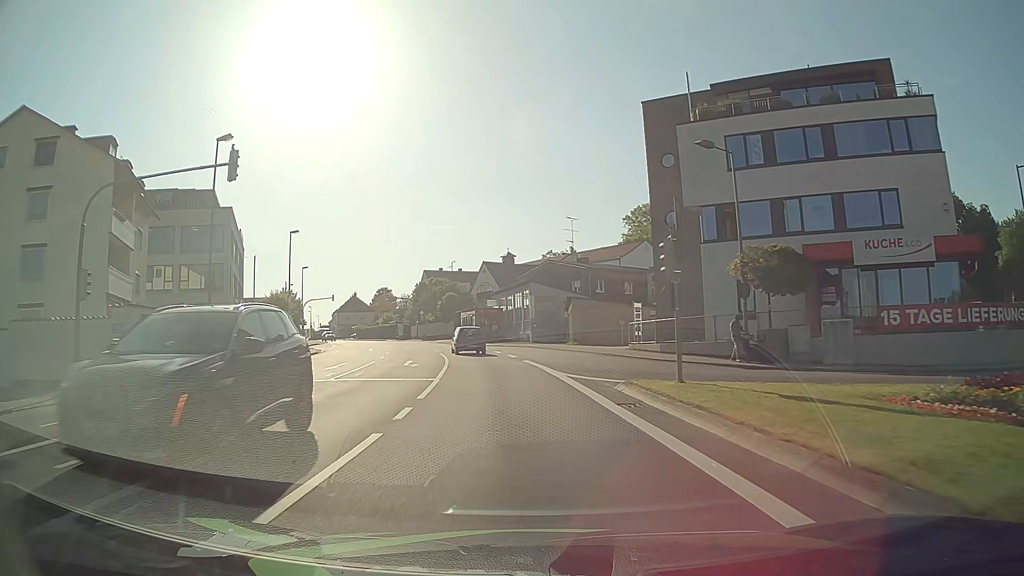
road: tertiary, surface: asphalt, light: Day
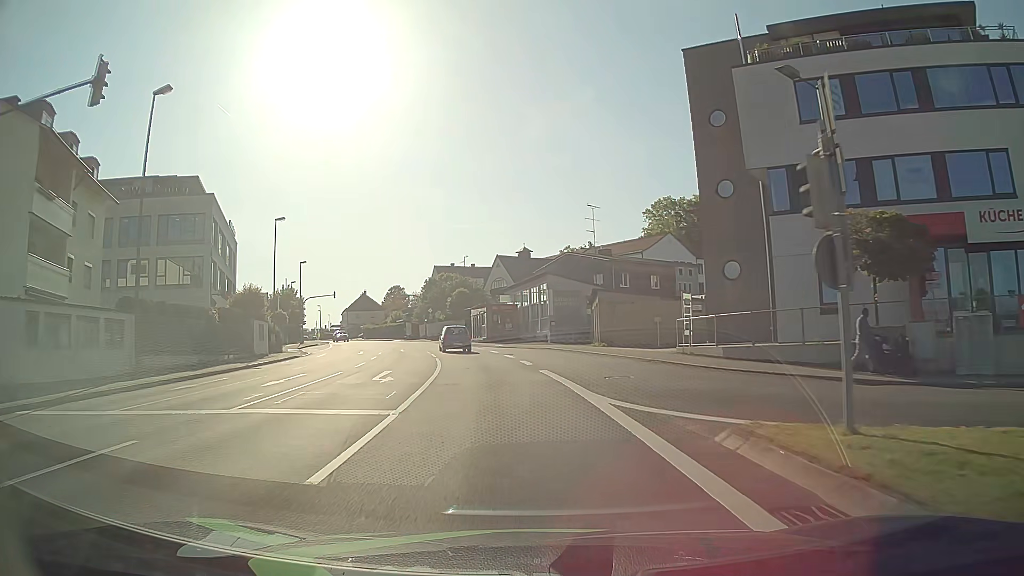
(-0.1, +7.3) m; -1°
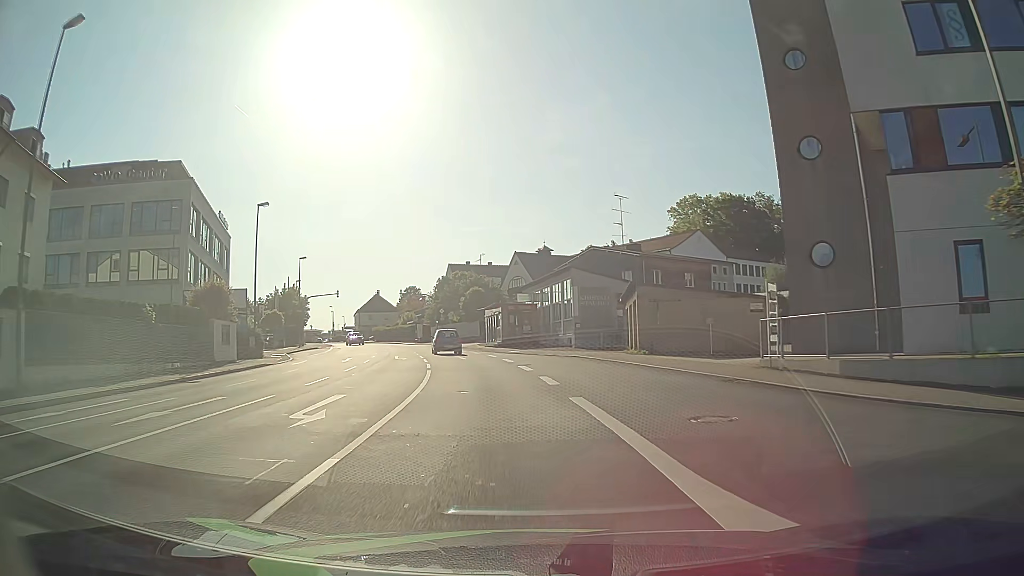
(-0.1, +7.4) m; -2°
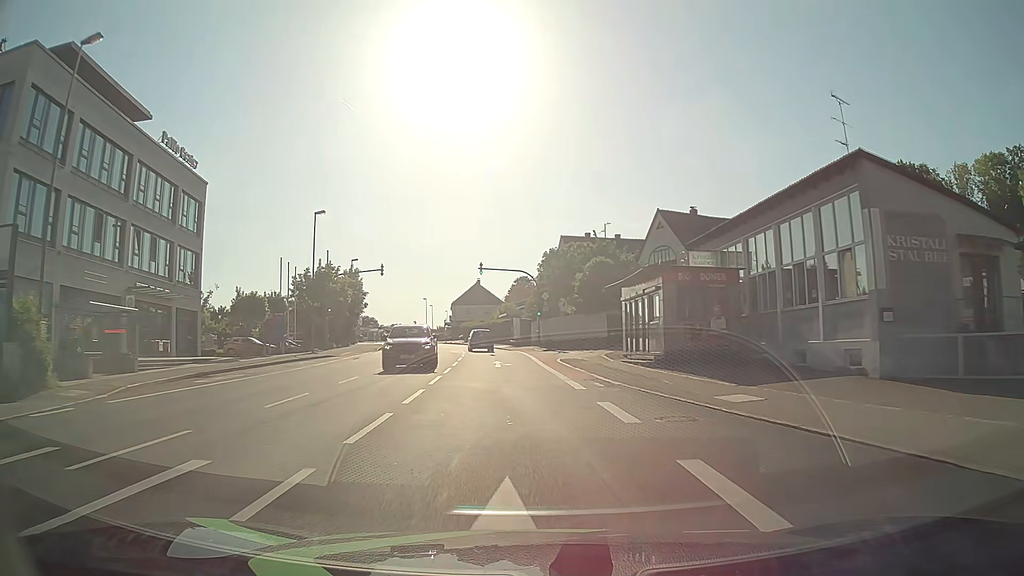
(-2.6, +30.1) m; -10°
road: tertiary_link
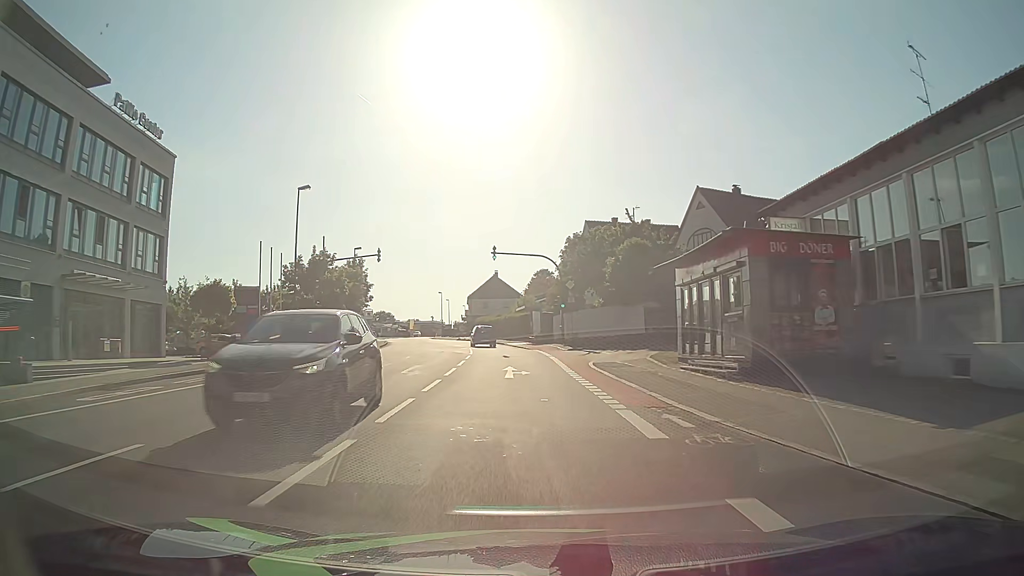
(-0.2, +7.7) m; -2°
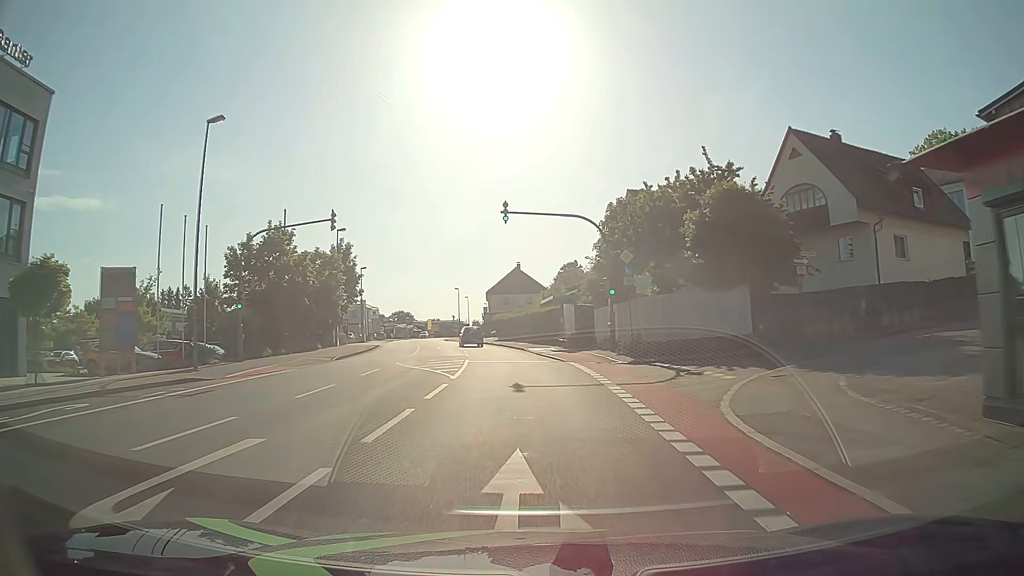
(-0.3, +15.5) m; -2°
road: tertiary
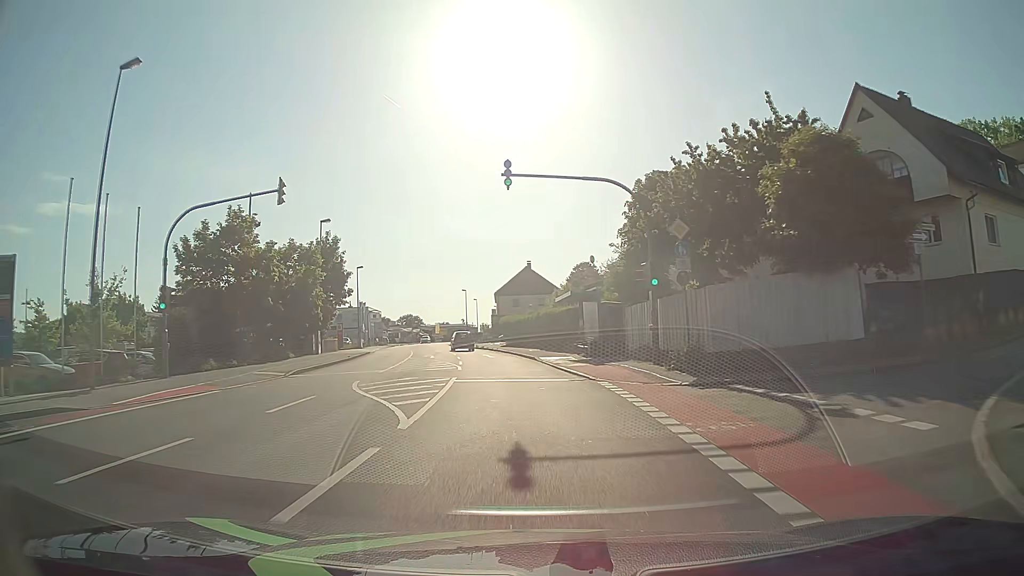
(-0.1, +7.7) m; -1°
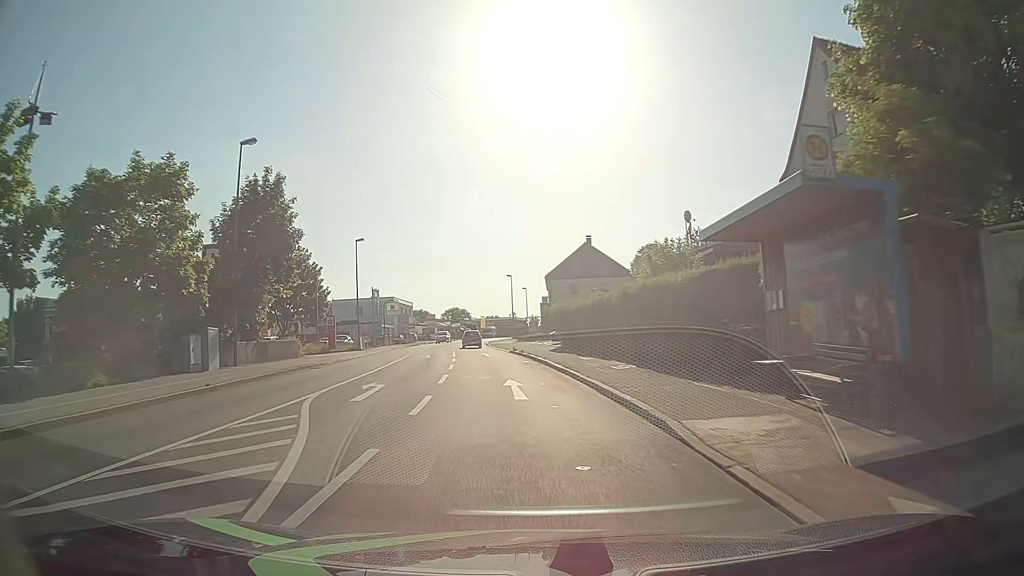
(-0.8, +23.0) m; -5°
(0, +10) (-1, +20) (-2, +30) (-3, +40) (-4, +50) (-6, +60) (-7, +70) (-8, +80) (-8, +90) (-9, +100) m
